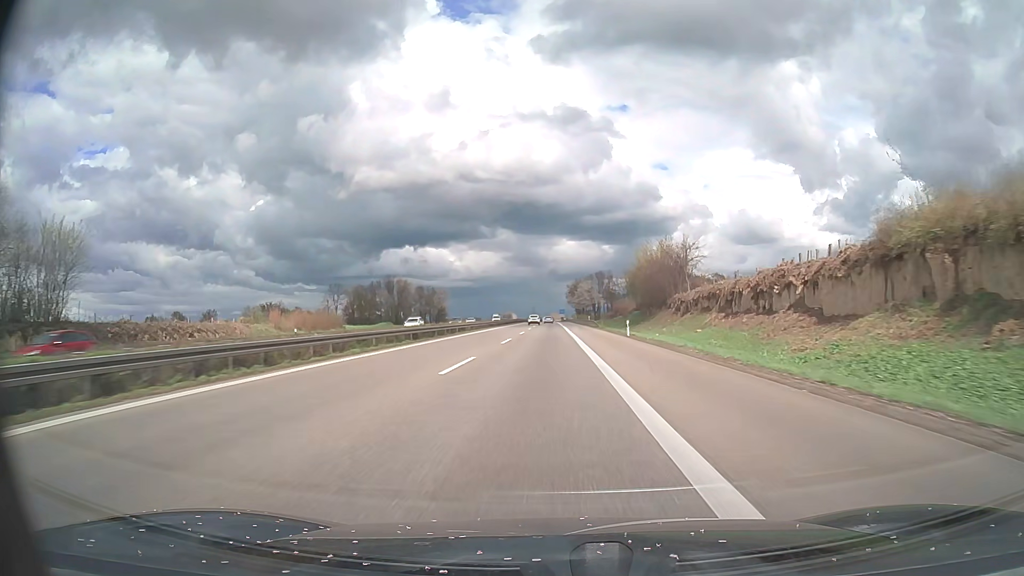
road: motorway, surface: asphalt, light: Day
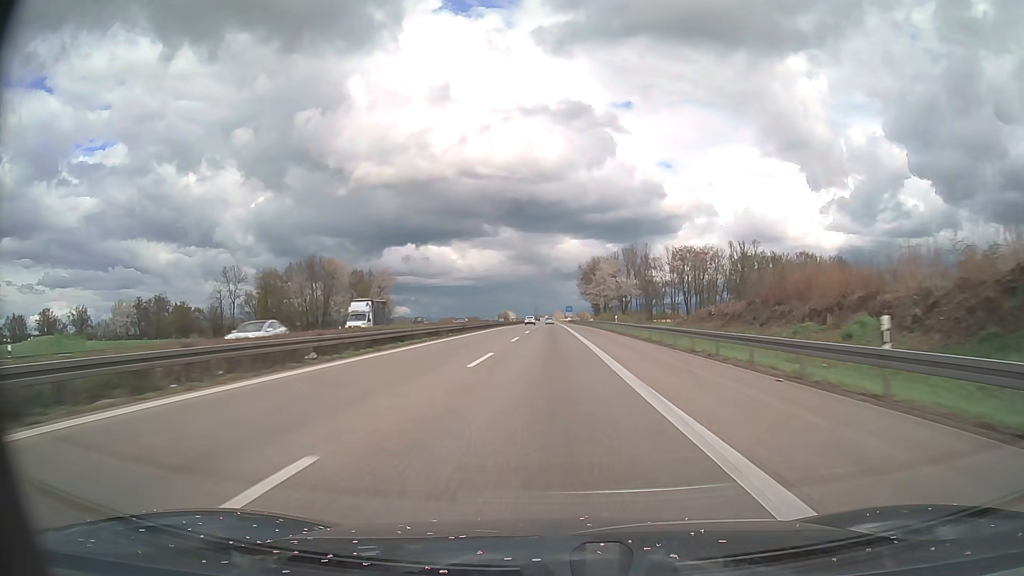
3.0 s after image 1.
(-0.3, +87.3) m; 0°
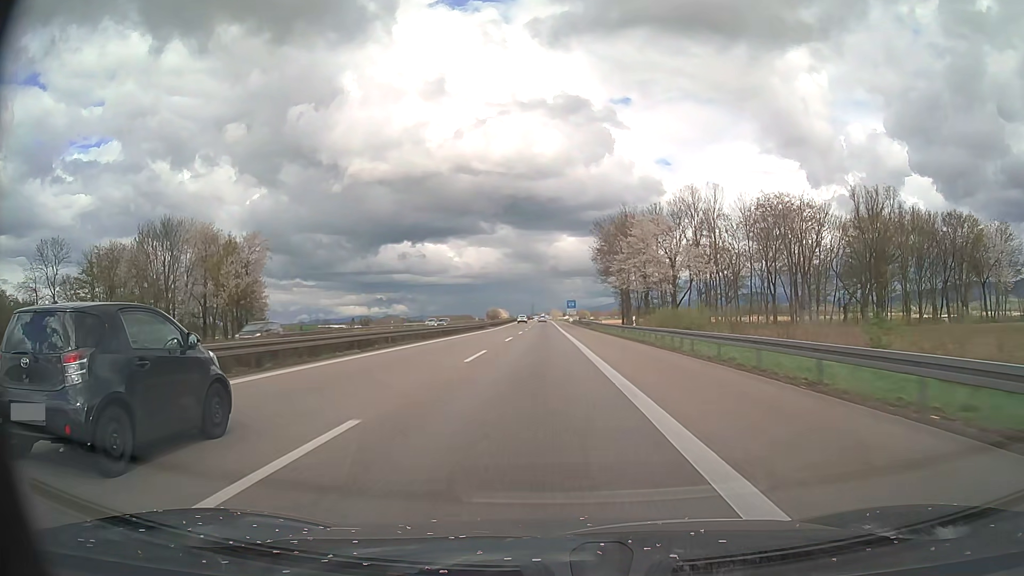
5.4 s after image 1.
(+0.2, +69.9) m; 0°
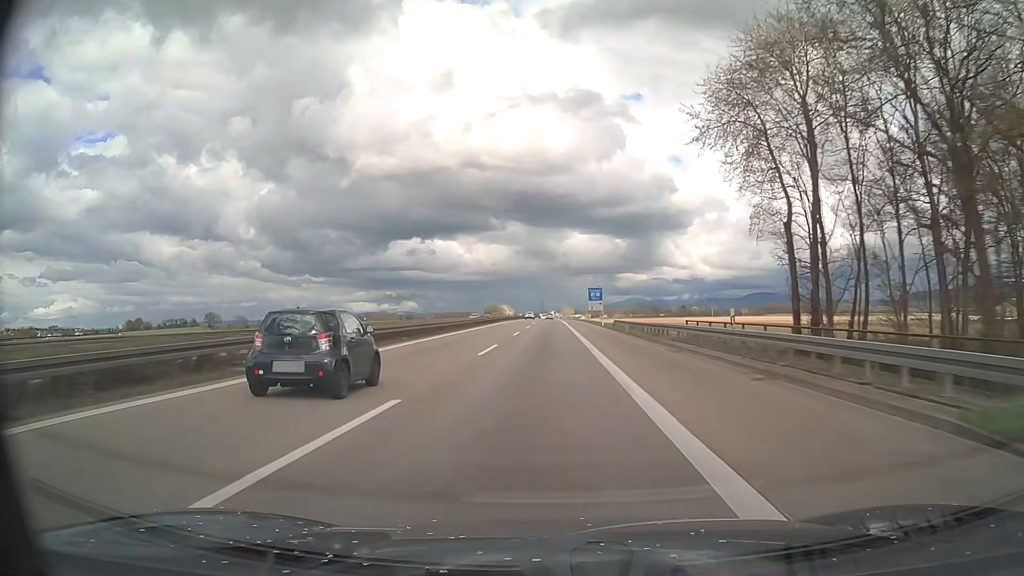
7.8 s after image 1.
(-0.5, +69.9) m; -1°
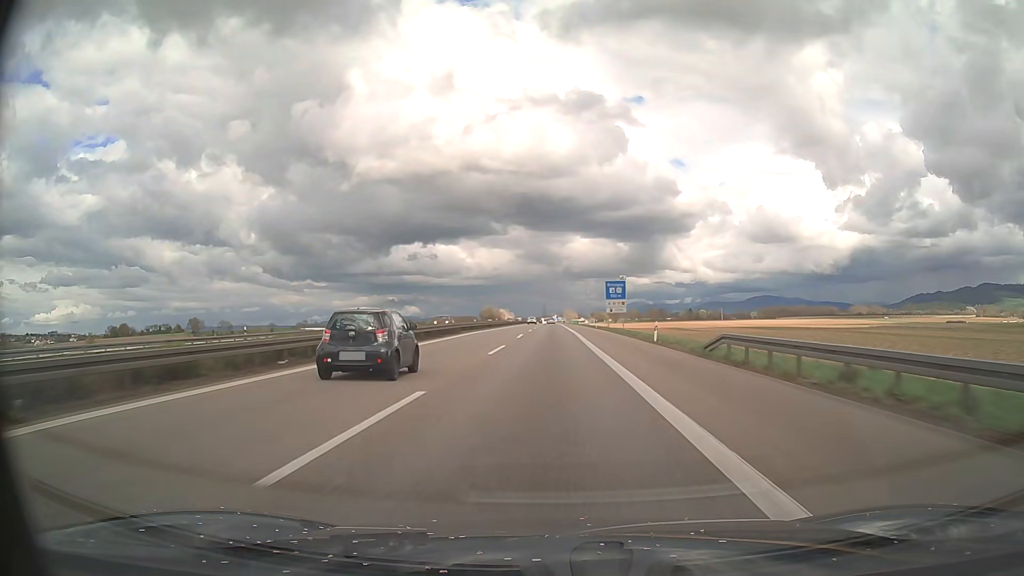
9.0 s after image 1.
(-0.1, +34.9) m; 0°
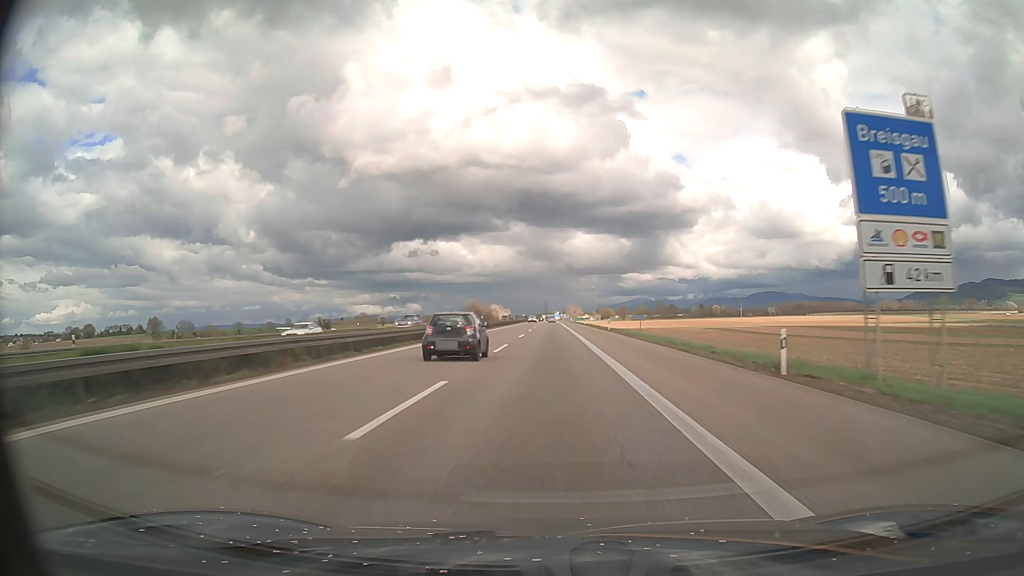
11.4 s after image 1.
(+0.1, +69.7) m; 0°
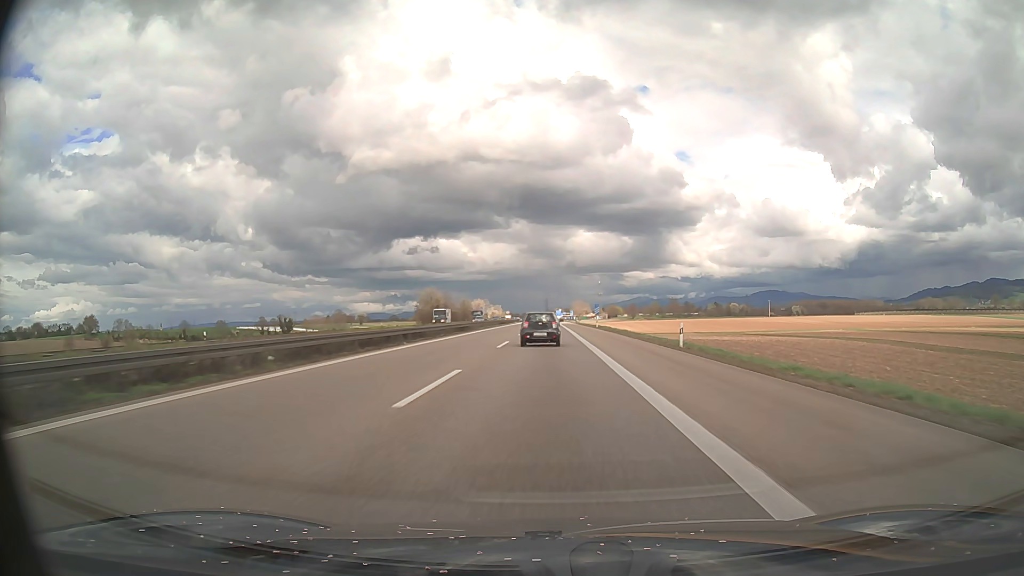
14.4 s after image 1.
(-0.2, +87.2) m; 0°
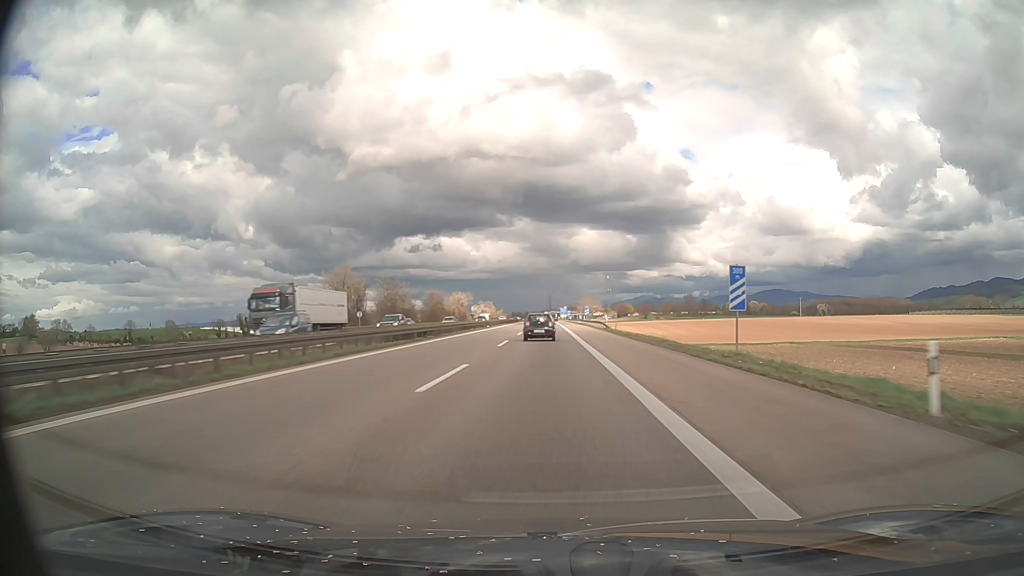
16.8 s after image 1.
(-0.1, +69.9) m; 0°
(0, +10) (0, +20) (0, +30) (0, +40) (0, +50) (0, +60) (0, +70) (0, +80) (0, +90) (-1, +100) m
